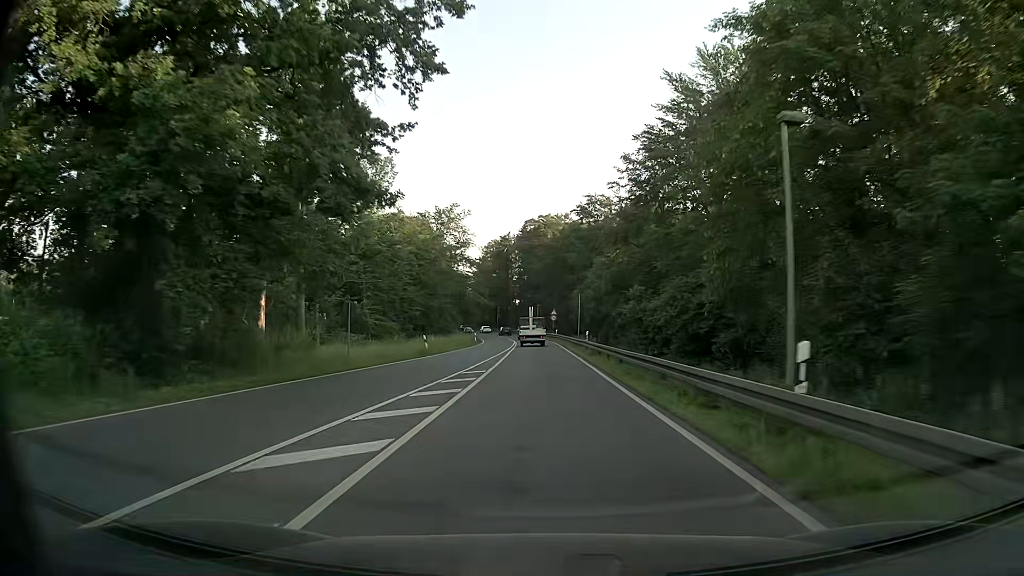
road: primary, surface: asphalt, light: Day
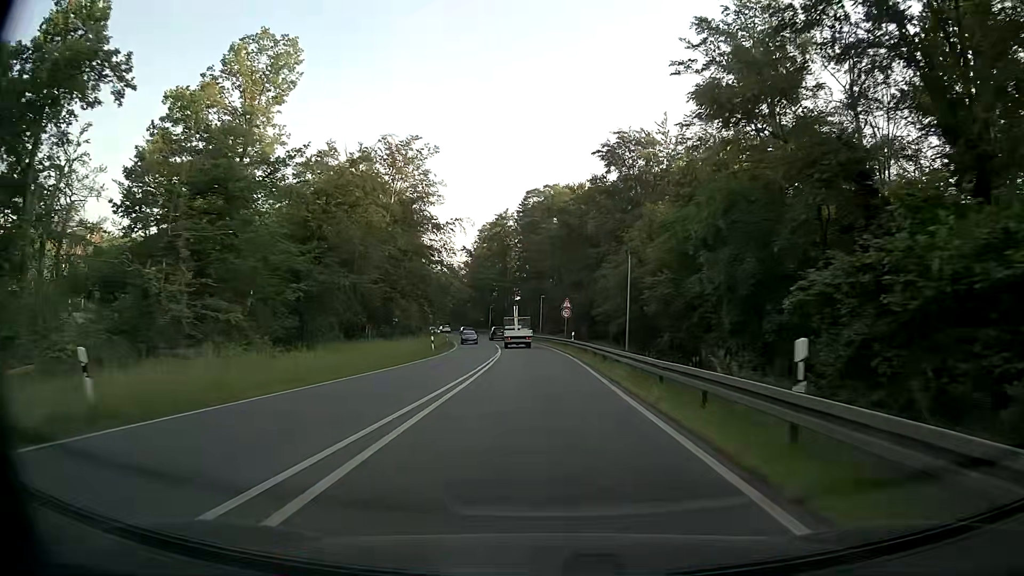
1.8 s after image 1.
(0.0, +32.3) m; 0°
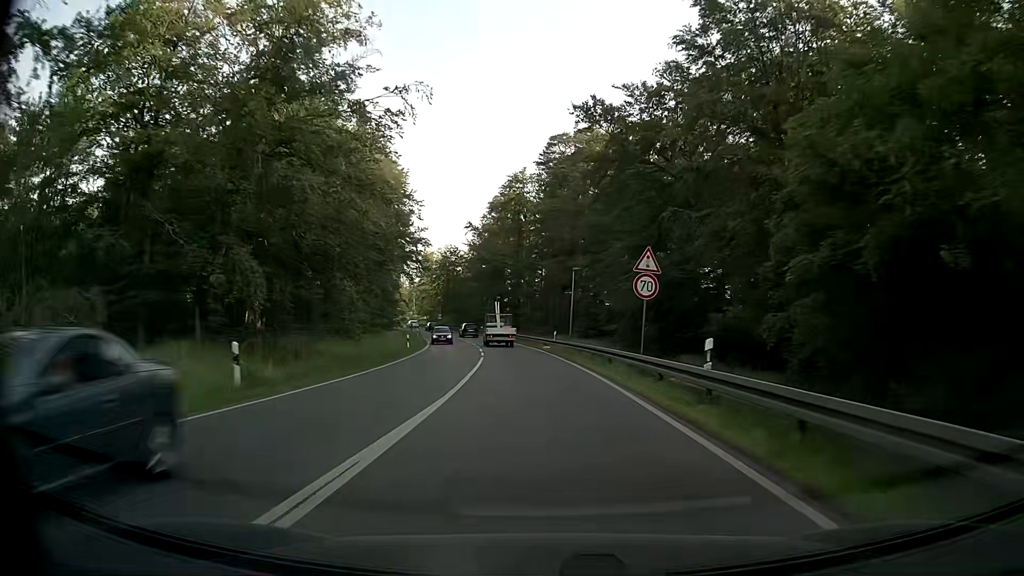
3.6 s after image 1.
(-0.6, +31.8) m; -2°
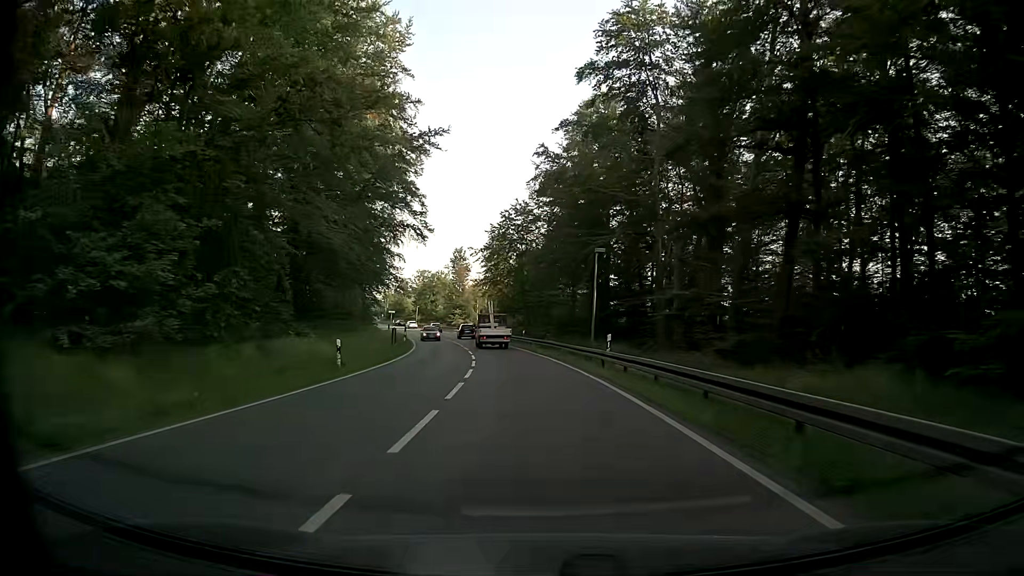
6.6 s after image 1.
(-3.3, +51.4) m; -8°
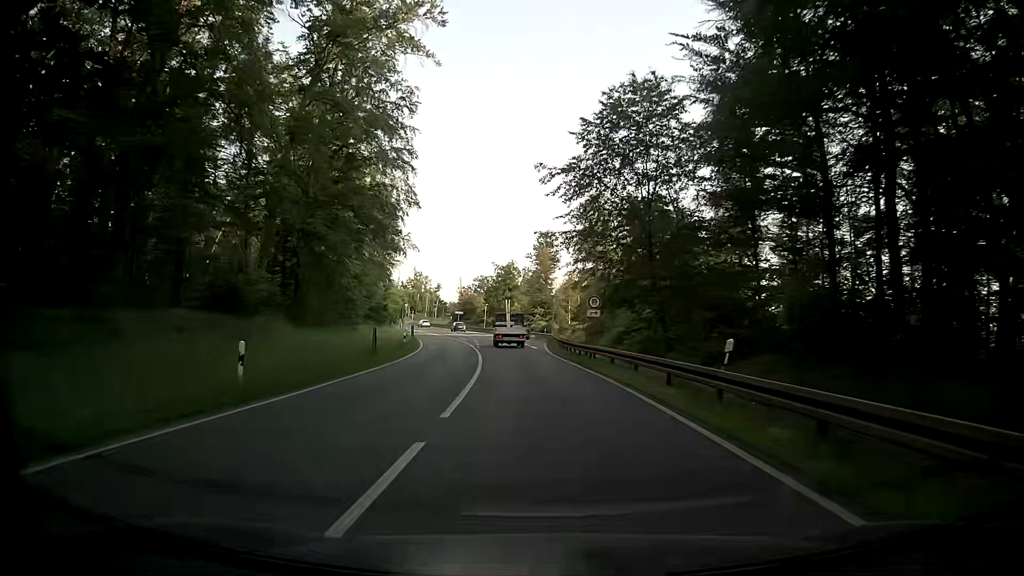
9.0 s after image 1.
(-3.2, +39.7) m; -8°
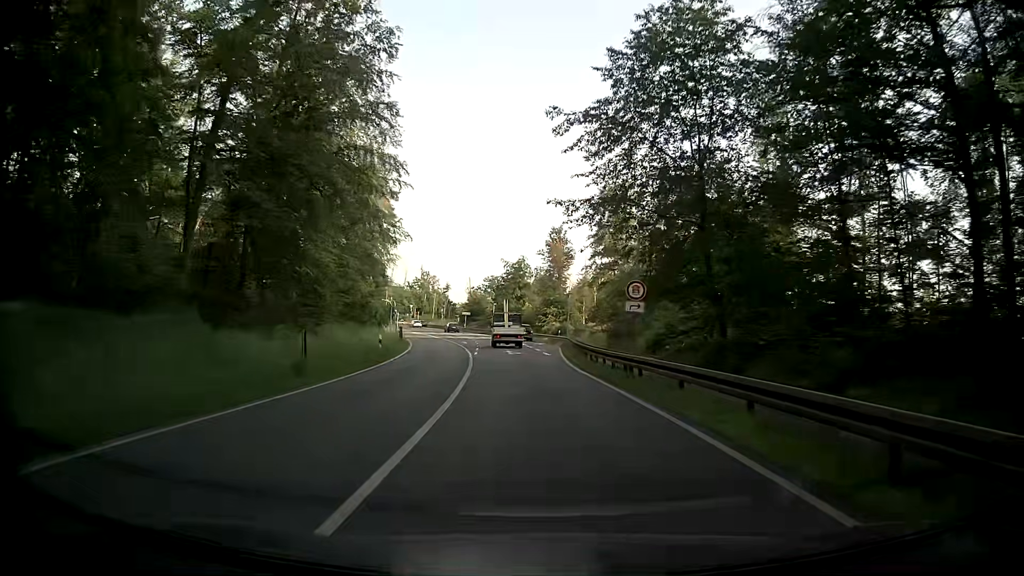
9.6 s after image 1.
(-0.2, +9.8) m; -1°
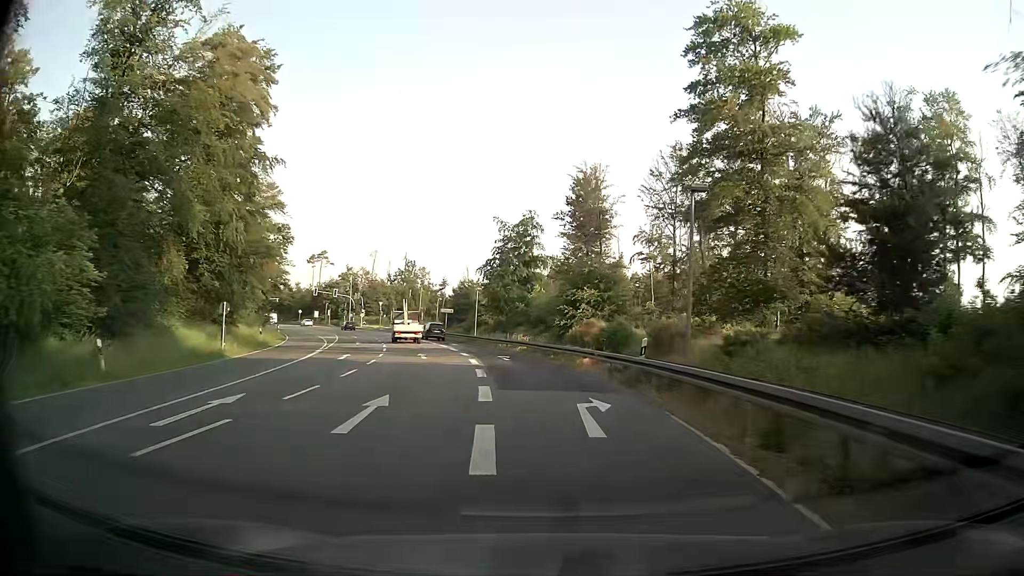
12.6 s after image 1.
(-1.1, +47.3) m; -2°
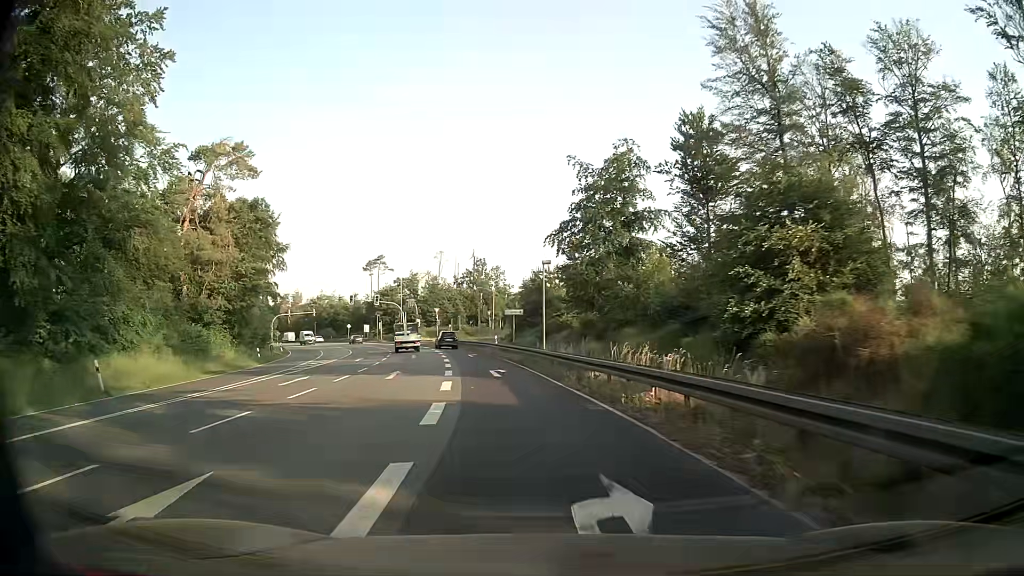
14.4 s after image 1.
(-1.5, +27.1) m; -7°
(0, +10) (-1, +20) (-3, +30) (-4, +40) (-6, +50) (-8, +59) (-11, +69) (-13, +79) (-13, +89) (-10, +98) m
